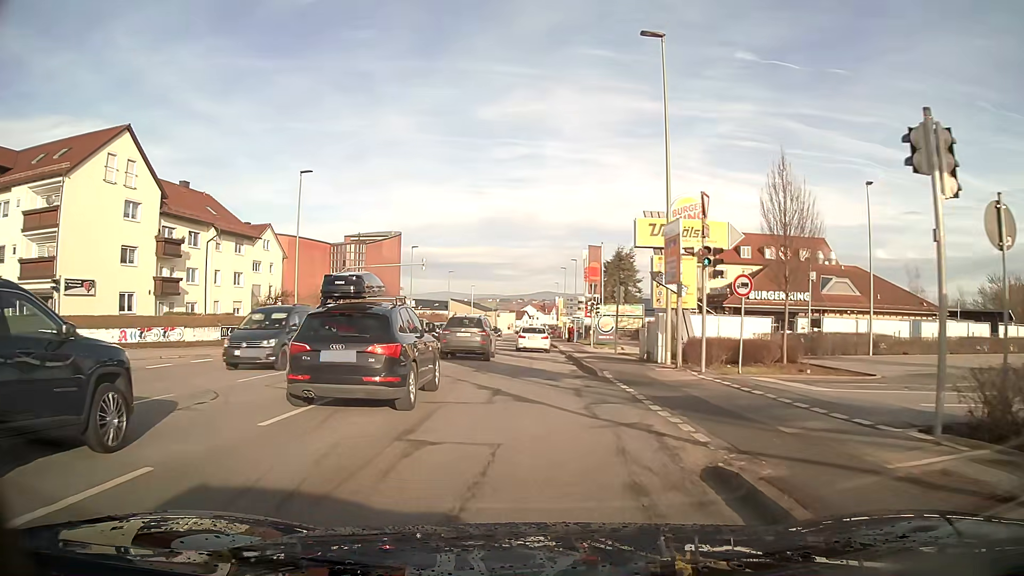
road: tertiary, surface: asphalt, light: Day
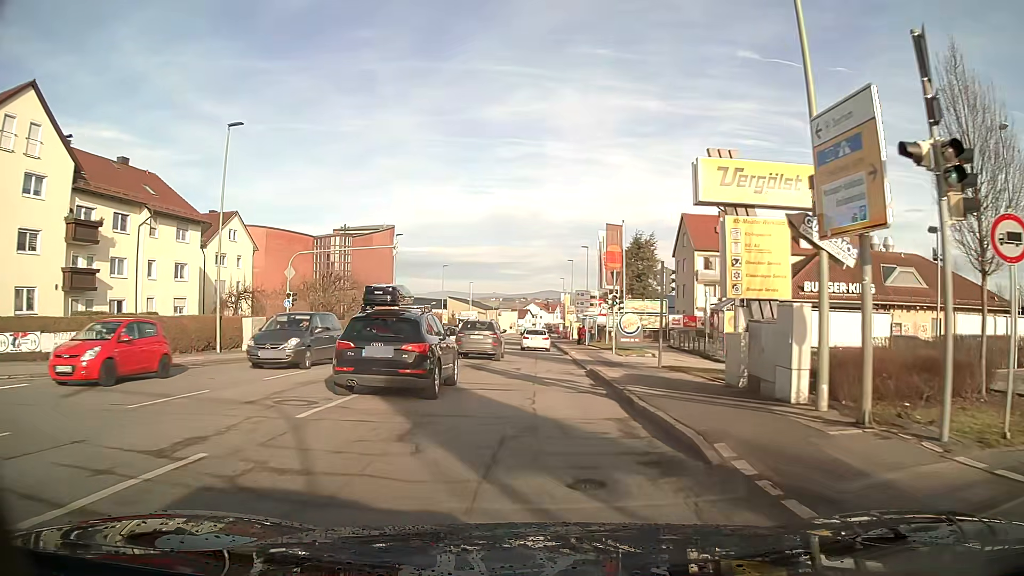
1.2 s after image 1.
(0.0, +10.9) m; 0°
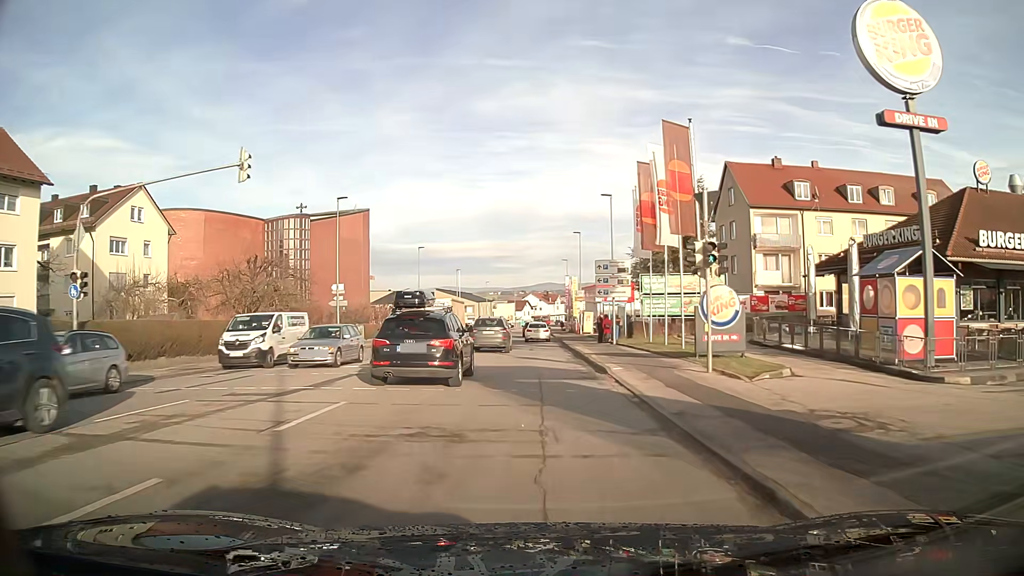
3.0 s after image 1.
(0.0, +19.3) m; 0°
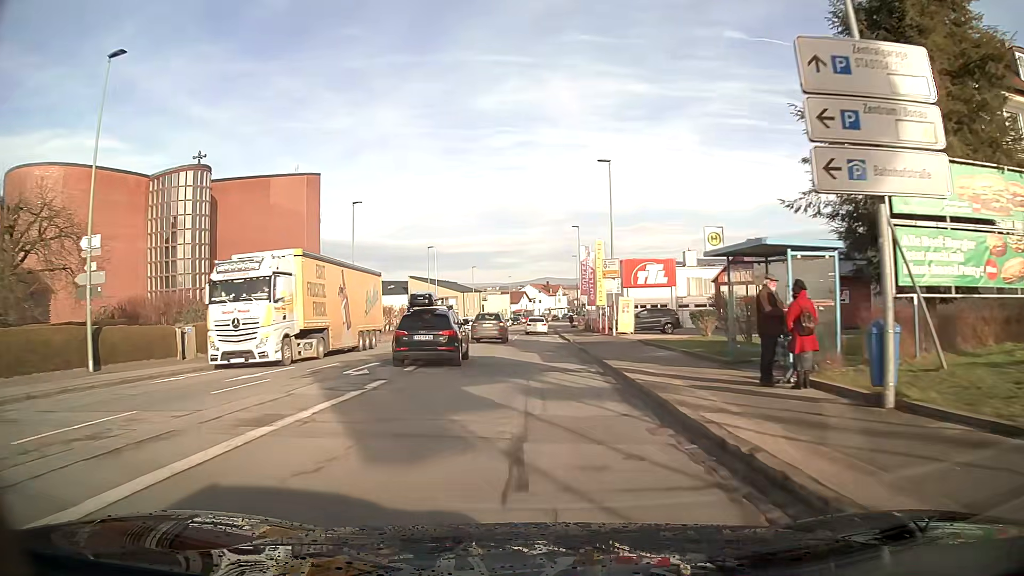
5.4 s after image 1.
(+0.1, +28.8) m; 0°
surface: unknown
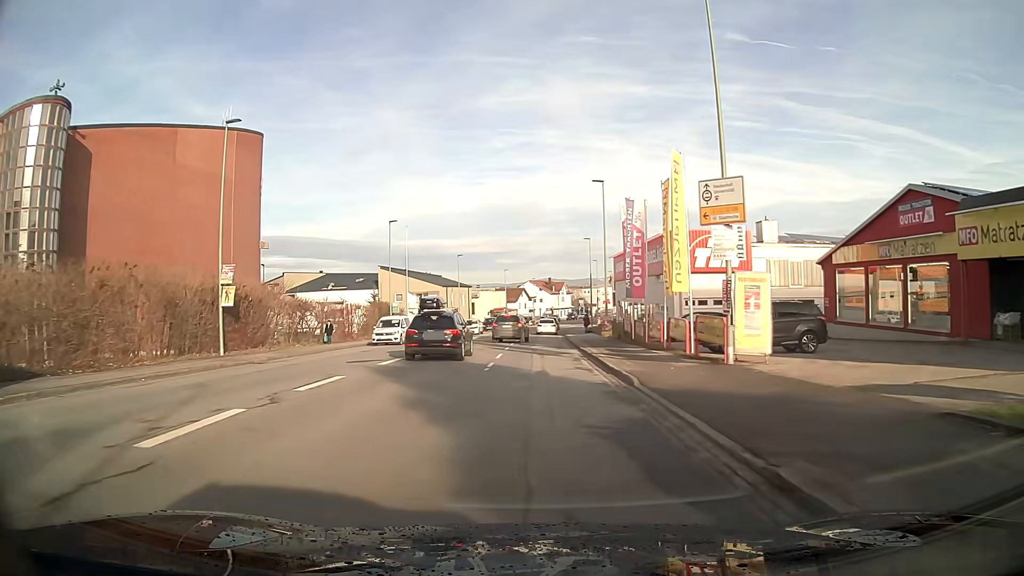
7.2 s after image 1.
(0.0, +23.1) m; 0°
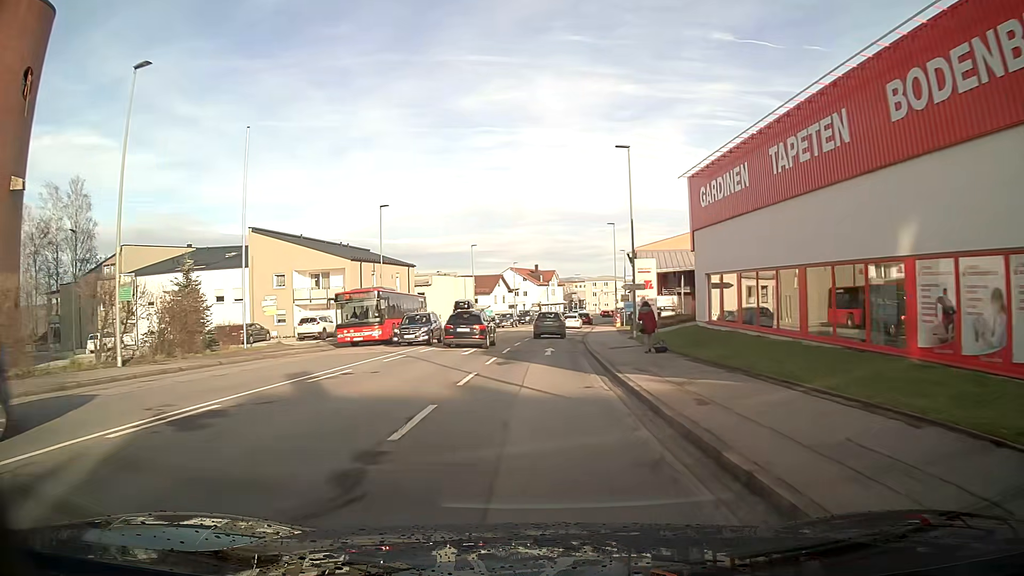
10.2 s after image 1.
(+0.3, +40.6) m; +1°
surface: asphalt
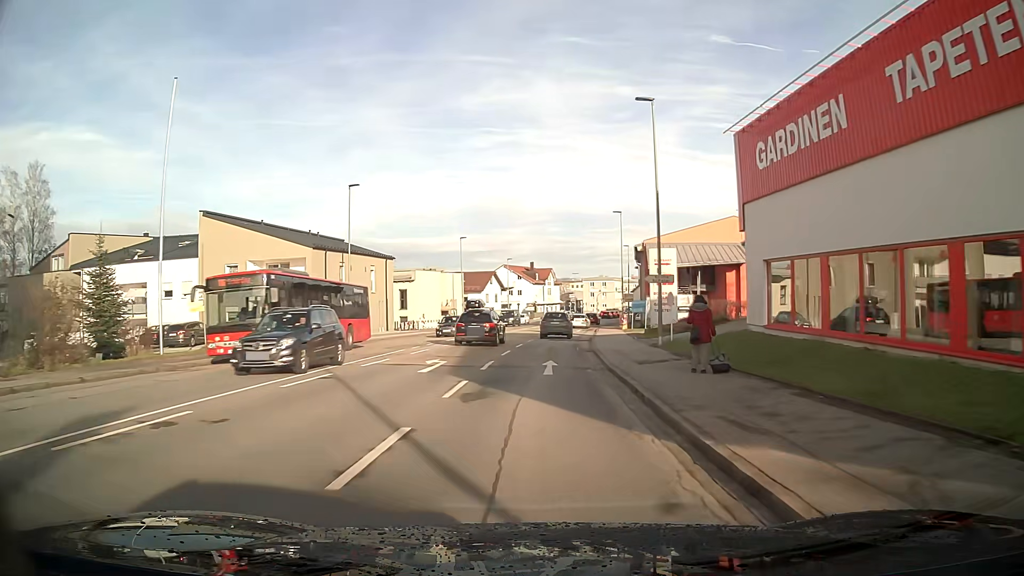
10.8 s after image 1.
(0.0, +8.3) m; 0°
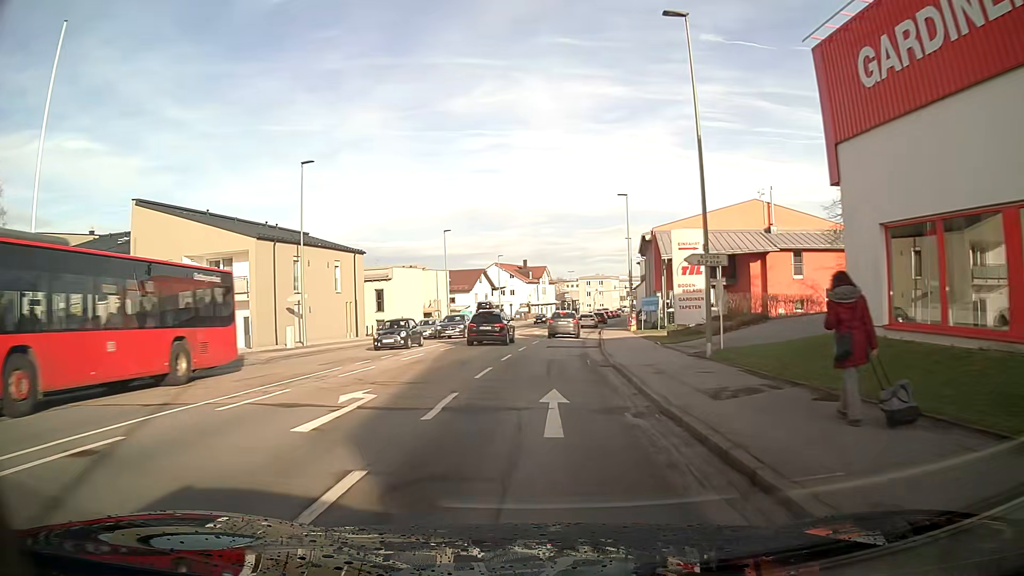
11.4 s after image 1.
(0.0, +8.4) m; 0°
